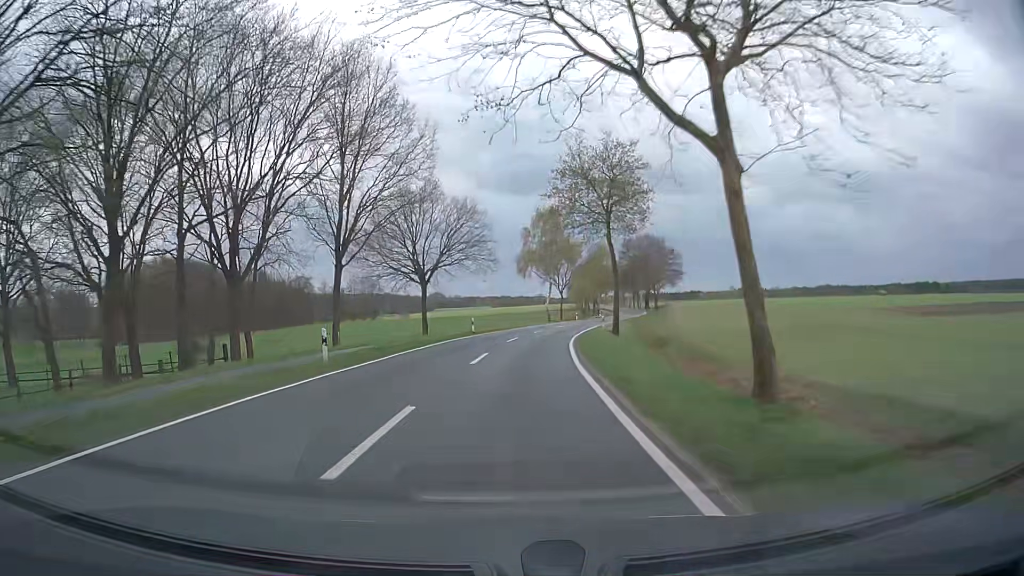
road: secondary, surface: asphalt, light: Day
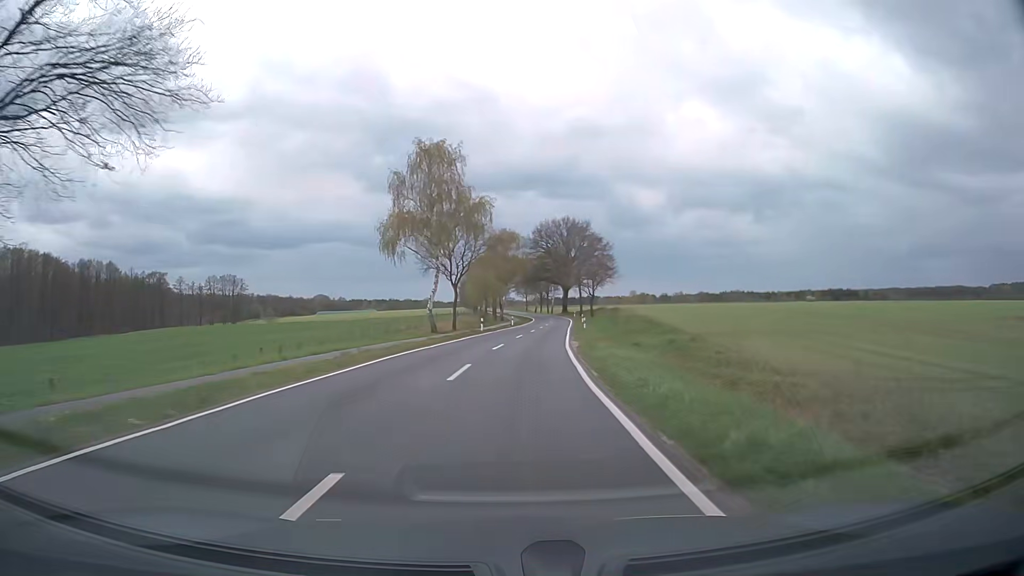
(+2.9, +40.2) m; +9°
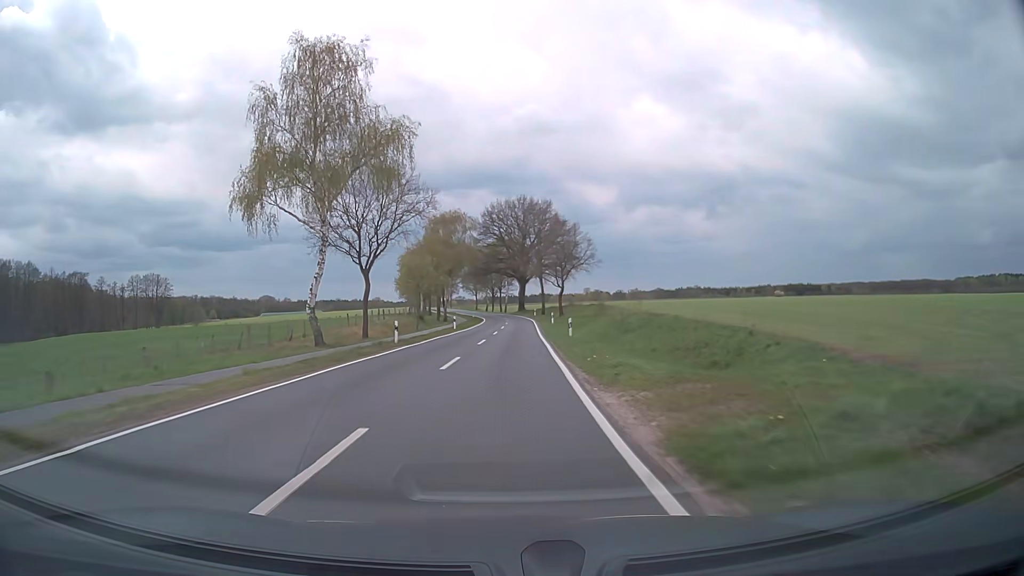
(+1.0, +22.3) m; +4°
(0, +10) (0, +20) (+1, +30) (+1, +40) (+1, +50) (+2, +60) (+2, +70) (+2, +80) (+1, +90) (+1, +100) m
